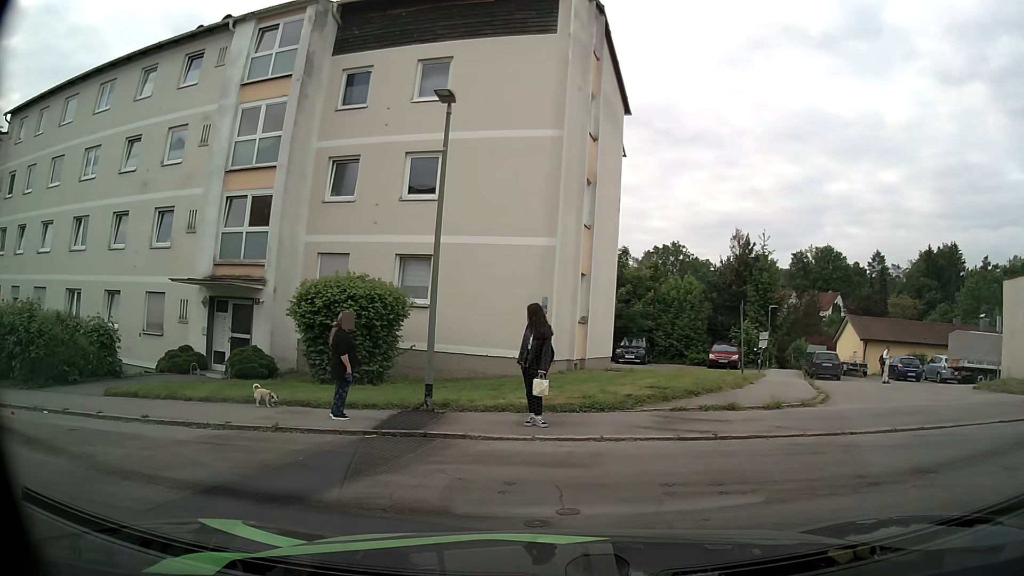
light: Day
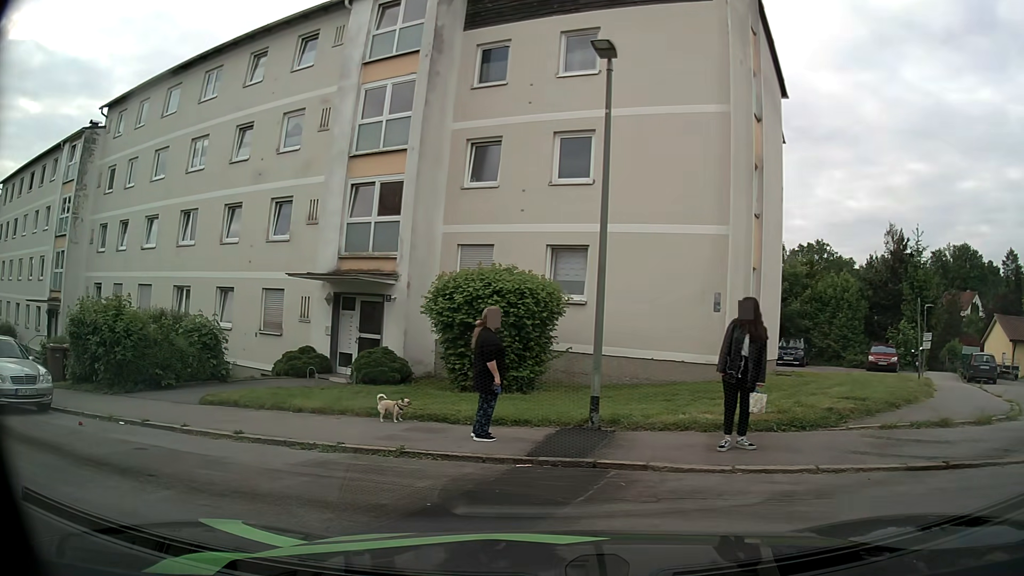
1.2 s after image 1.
(-0.3, +2.0) m; -13°
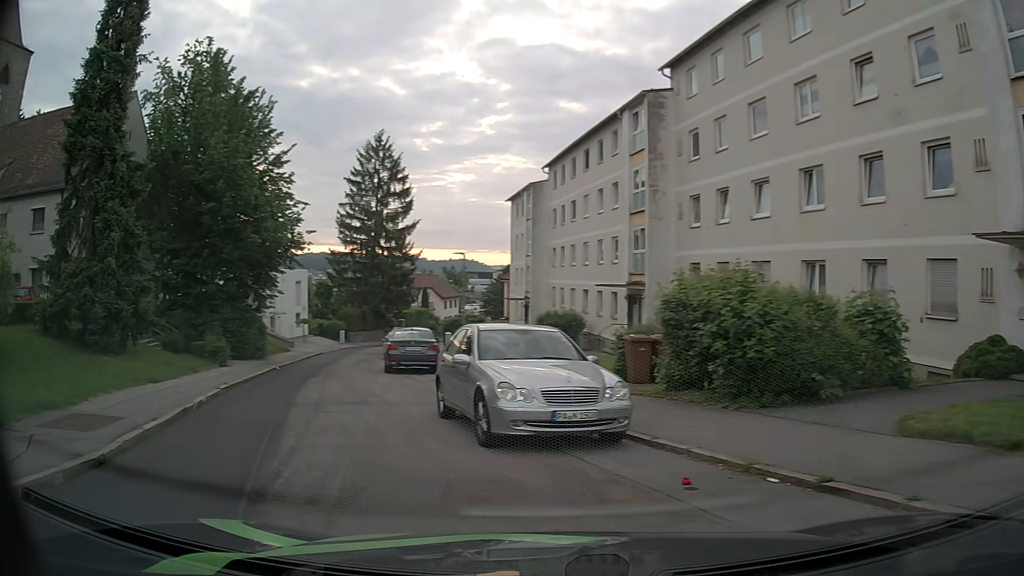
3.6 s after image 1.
(-2.3, +4.8) m; -53°
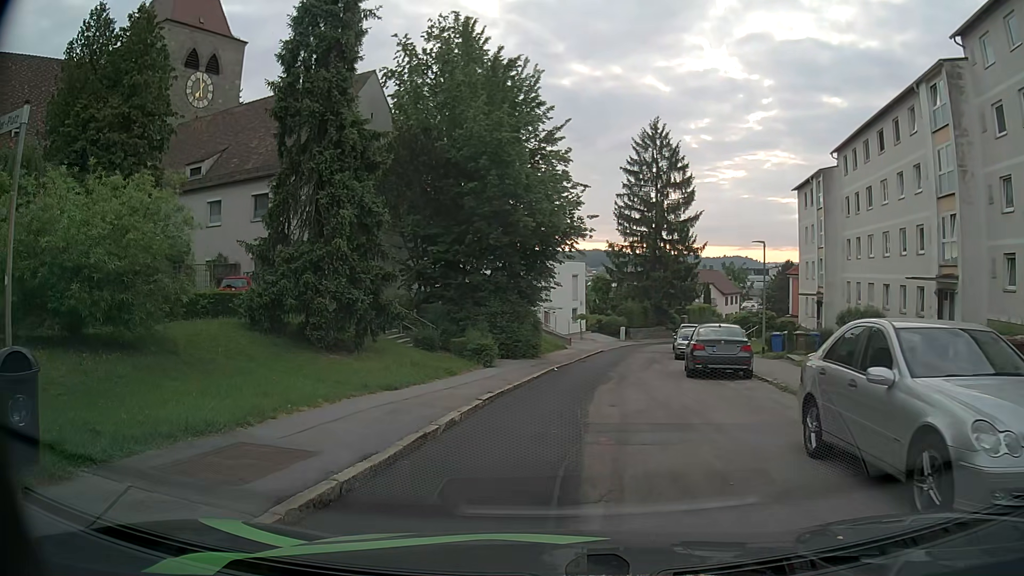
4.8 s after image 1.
(-0.8, +3.5) m; -22°
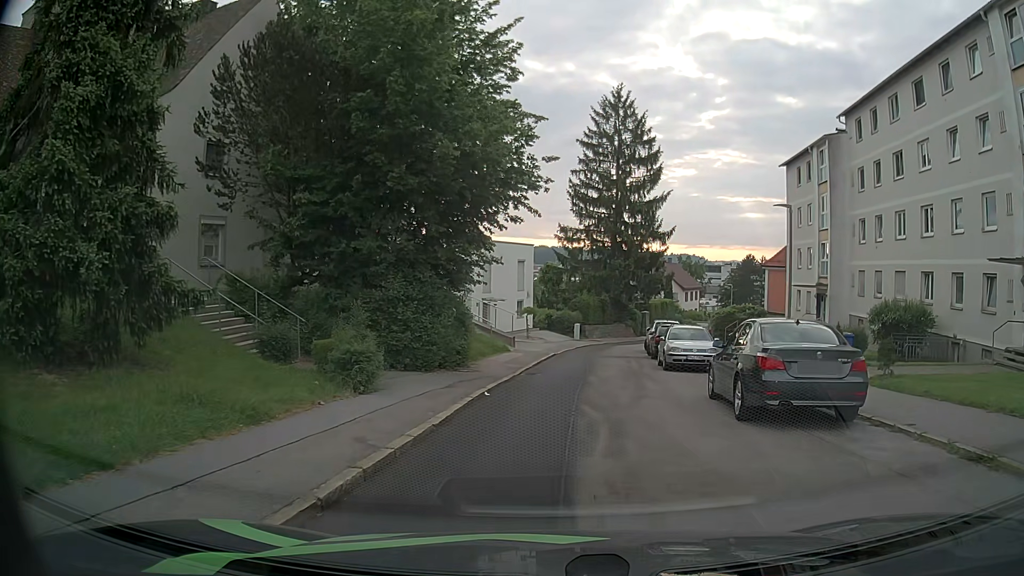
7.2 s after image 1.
(0.0, +9.3) m; +5°
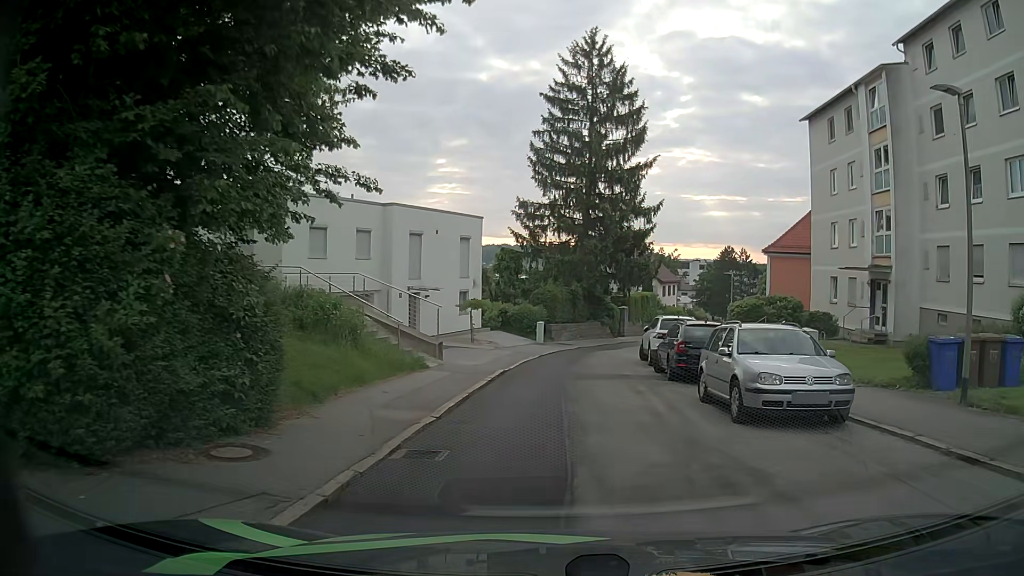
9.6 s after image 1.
(+0.2, +11.9) m; +1°
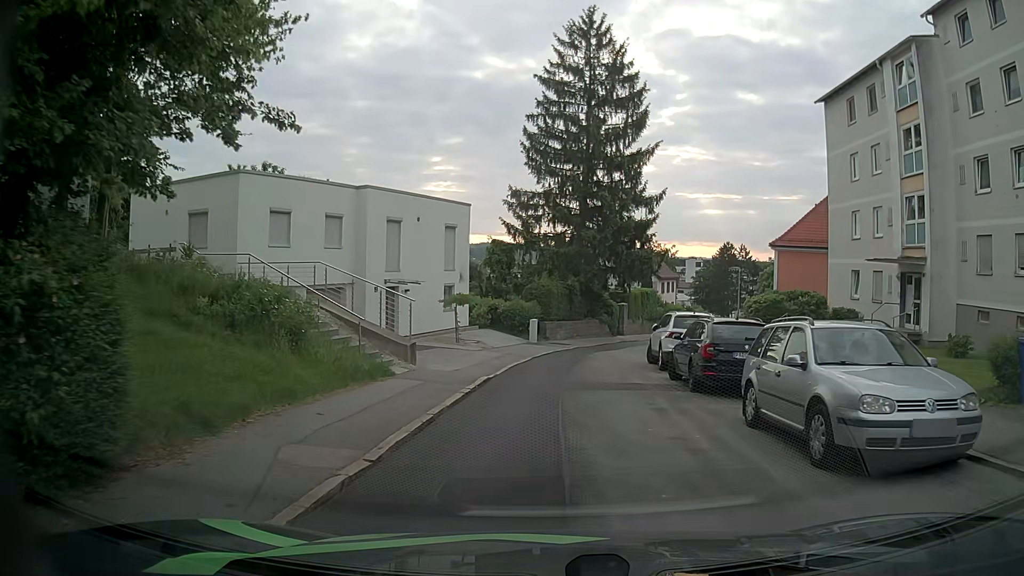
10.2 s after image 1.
(+0.1, +3.3) m; 0°
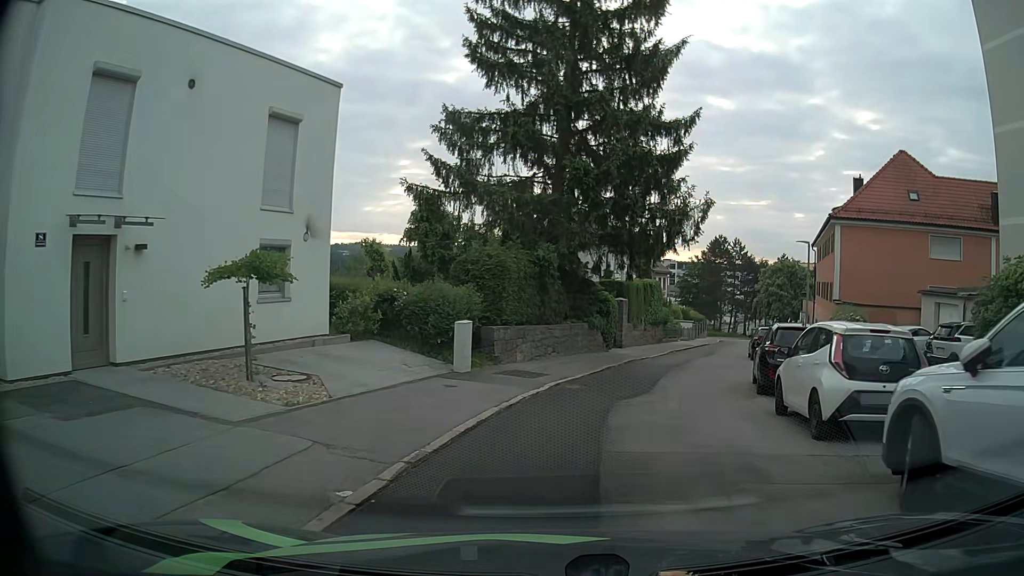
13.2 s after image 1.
(+0.5, +17.5) m; +4°
(+1, +10) (+3, +20) (+6, +29) (+9, +39) (+12, +48) (+15, +58) (+19, +67) (+24, +76) (+32, +82) (+40, +88) m
